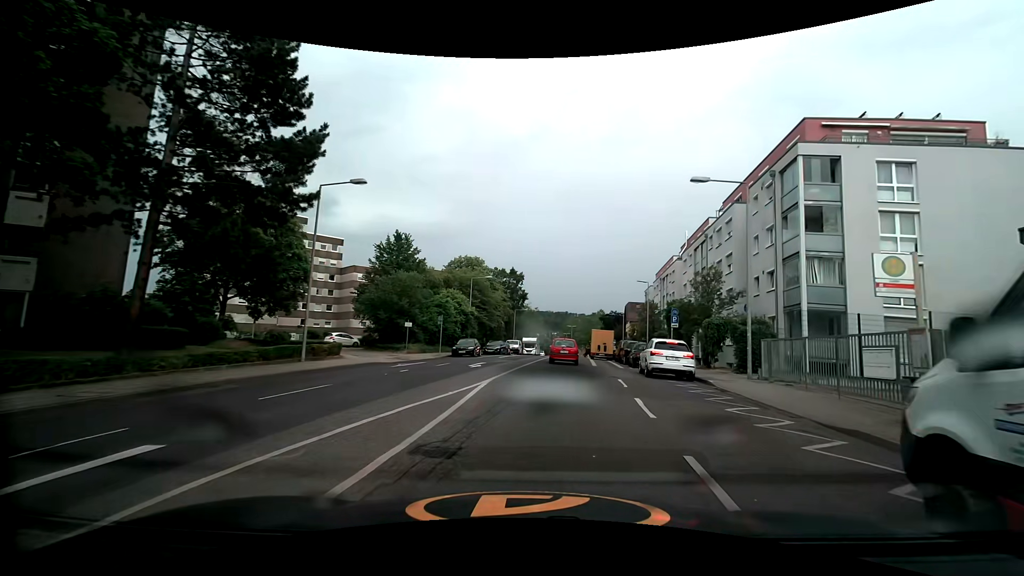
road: secondary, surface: asphalt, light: Day
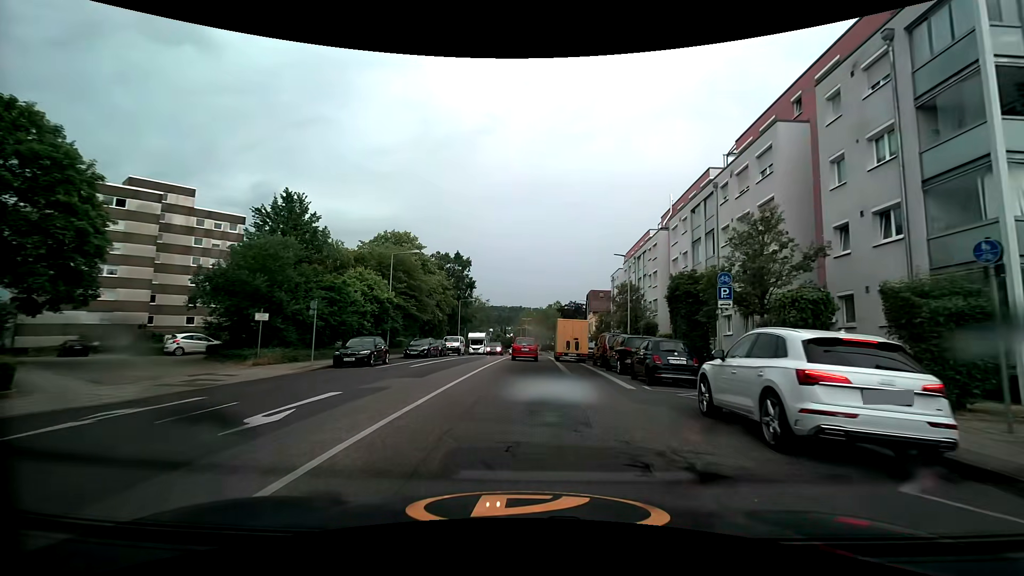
(+0.9, +14.6) m; +5°
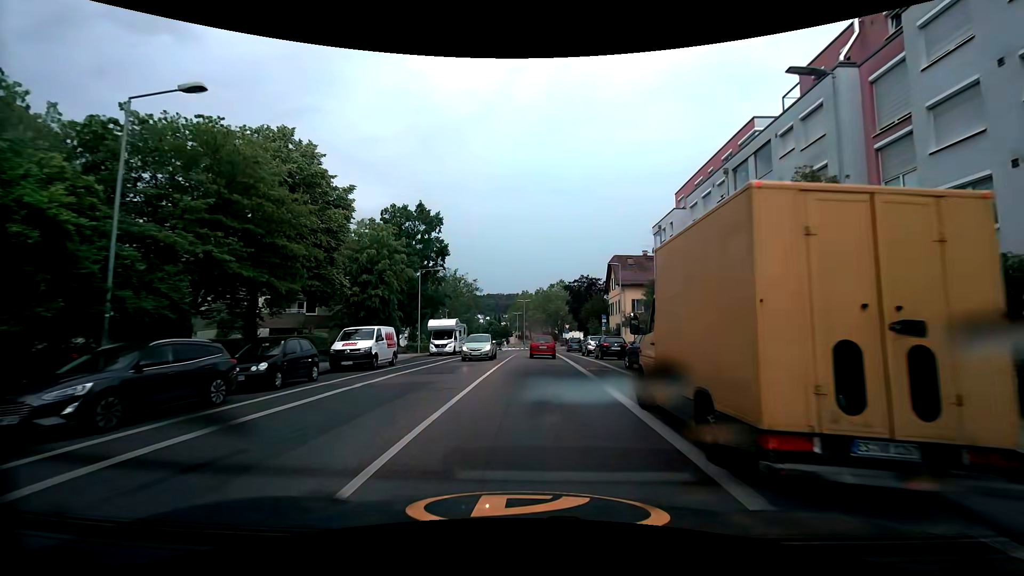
(-0.1, +27.4) m; 0°
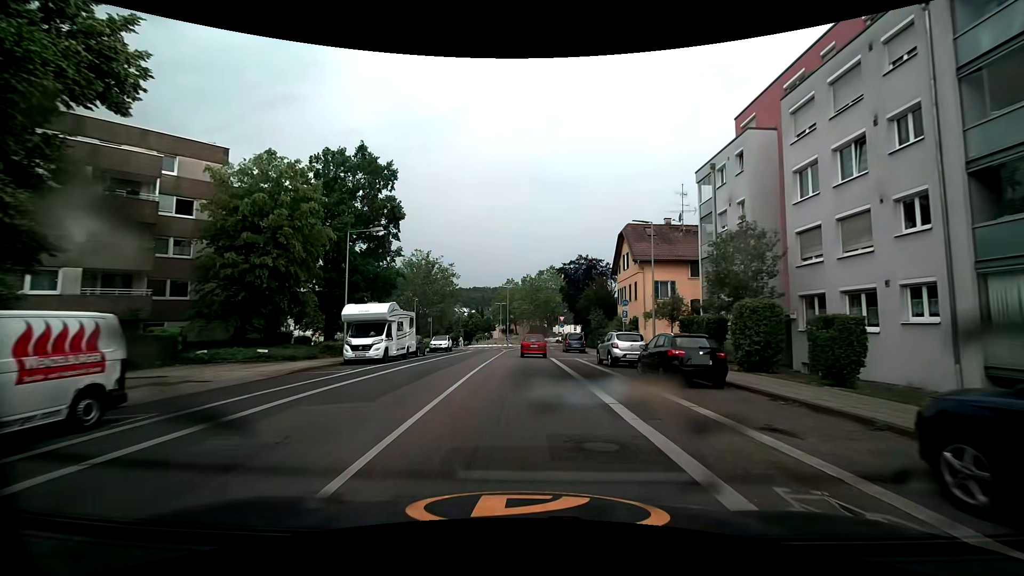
(+0.2, +16.4) m; +1°
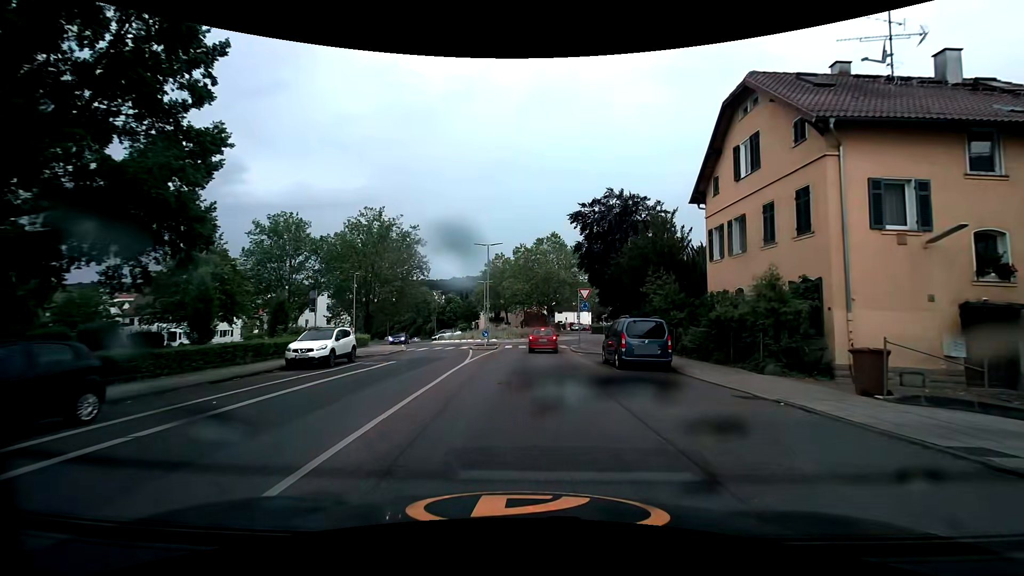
(+0.3, +27.5) m; +1°
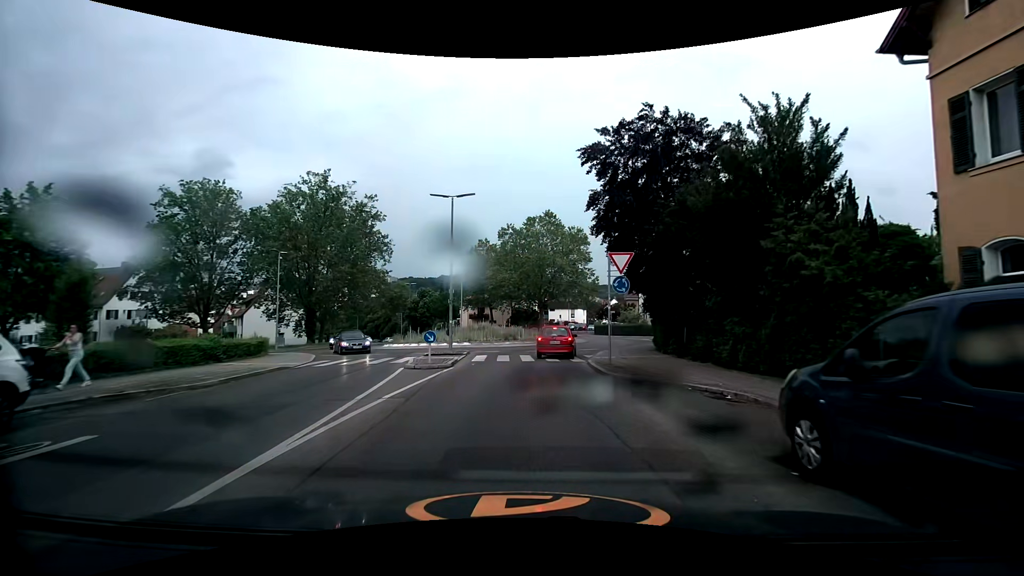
(+0.1, +14.9) m; +2°
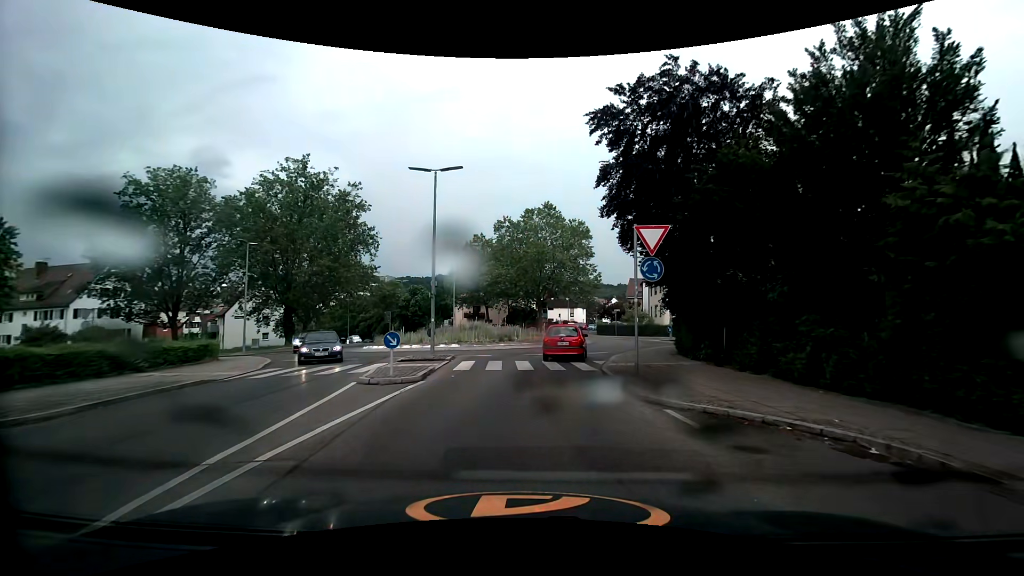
(-0.1, +4.3) m; 0°
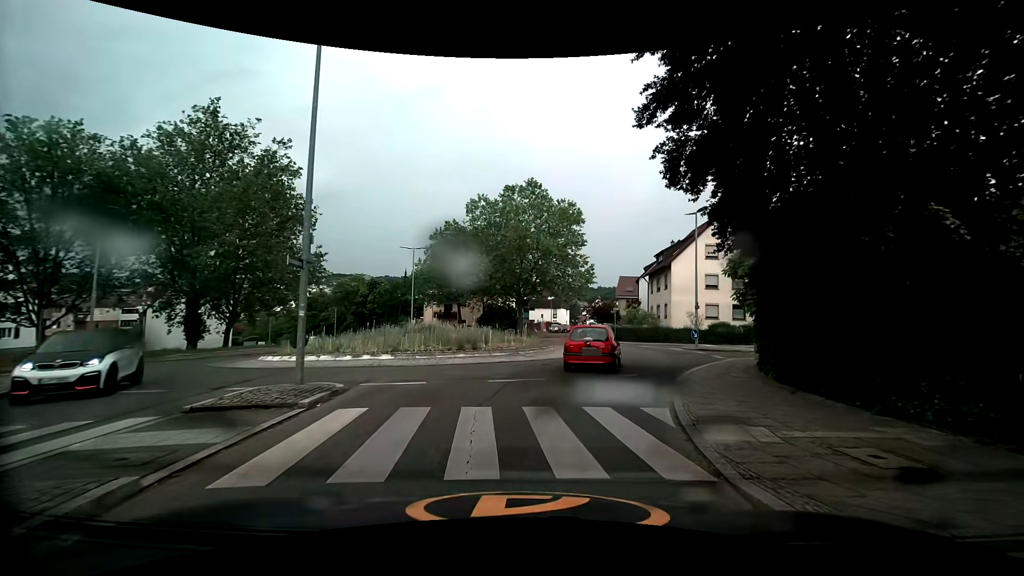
(+0.1, +10.7) m; +2°
(+1, +10) (+3, +20) (+5, +29) (+1, +38) (-5, +47) (-10, +55) (-14, +64) (-20, +73) (-26, +81) (-32, +88) m
